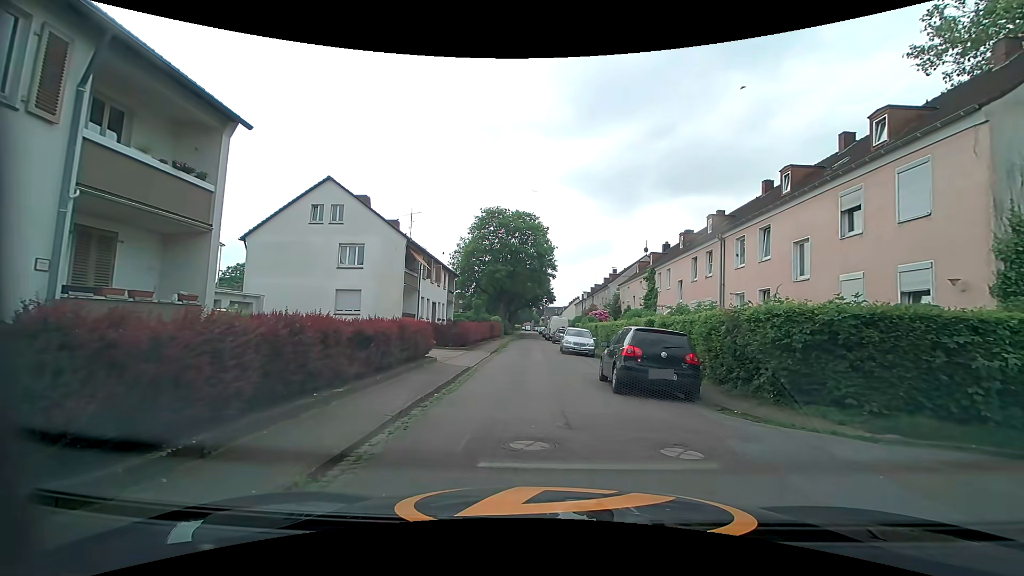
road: residential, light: Day
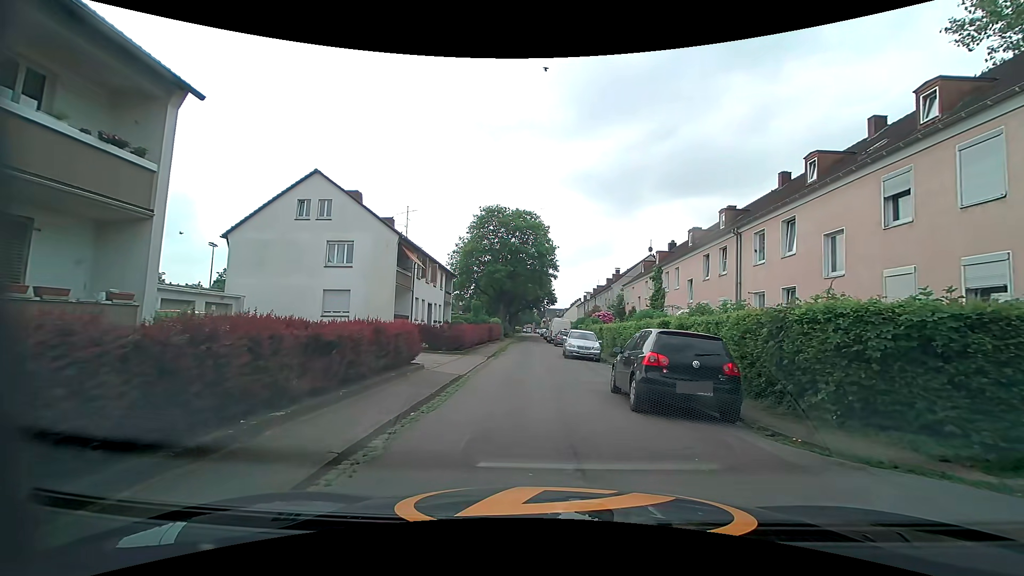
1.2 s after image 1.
(0.0, +2.1) m; -1°
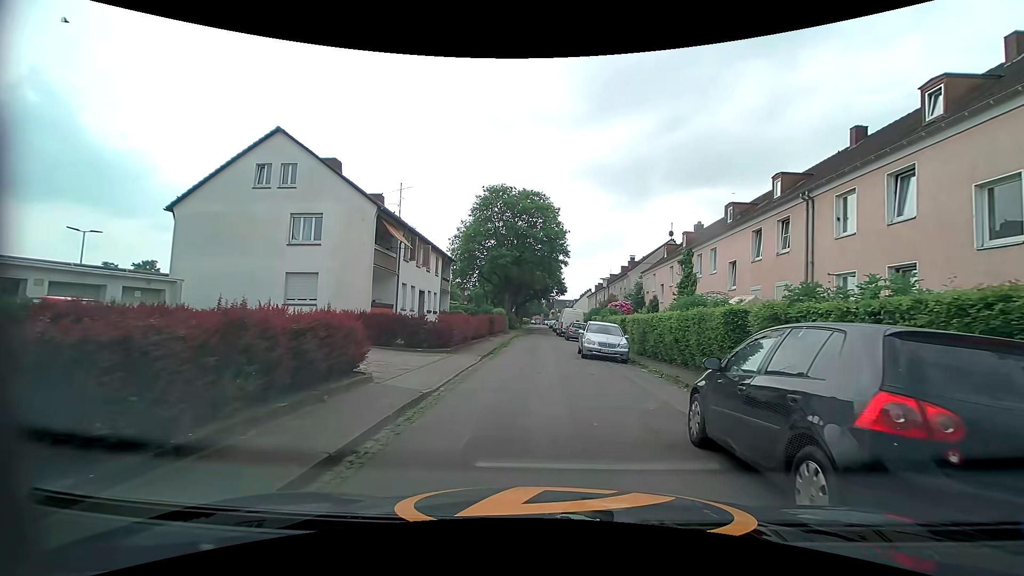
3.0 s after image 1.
(0.0, +5.6) m; -1°
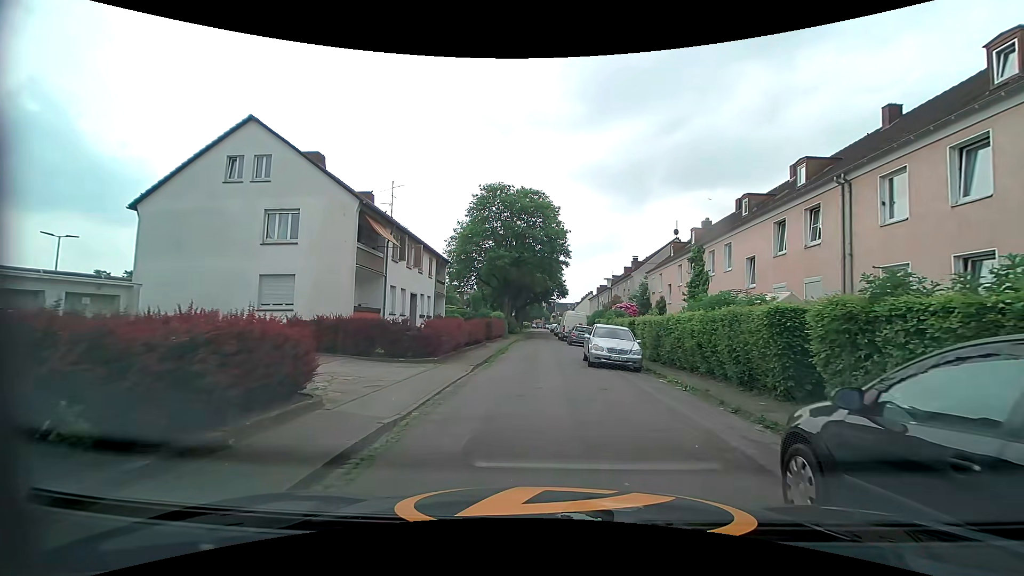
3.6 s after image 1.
(0.0, +2.4) m; +1°
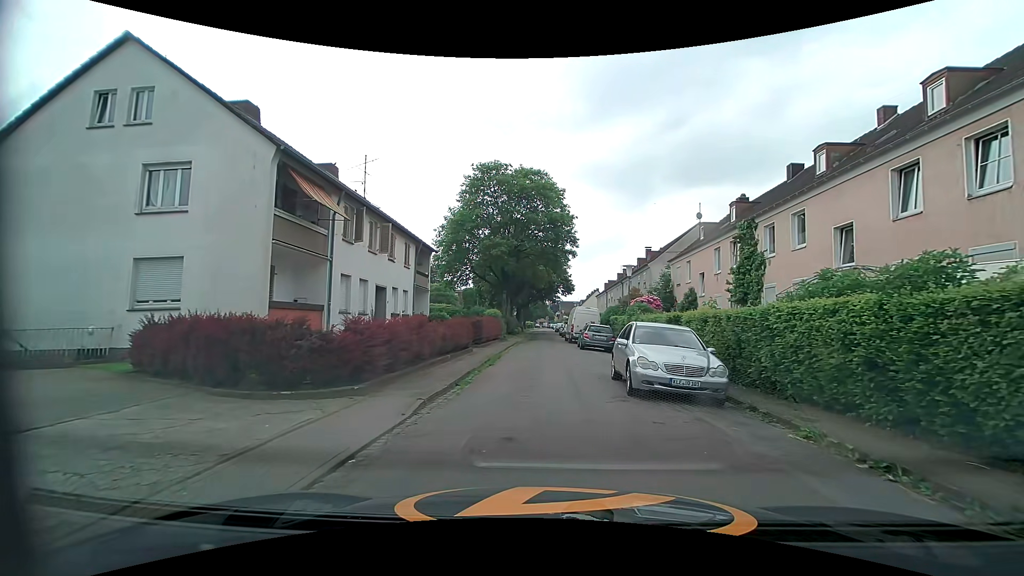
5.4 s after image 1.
(-0.1, +7.1) m; 0°
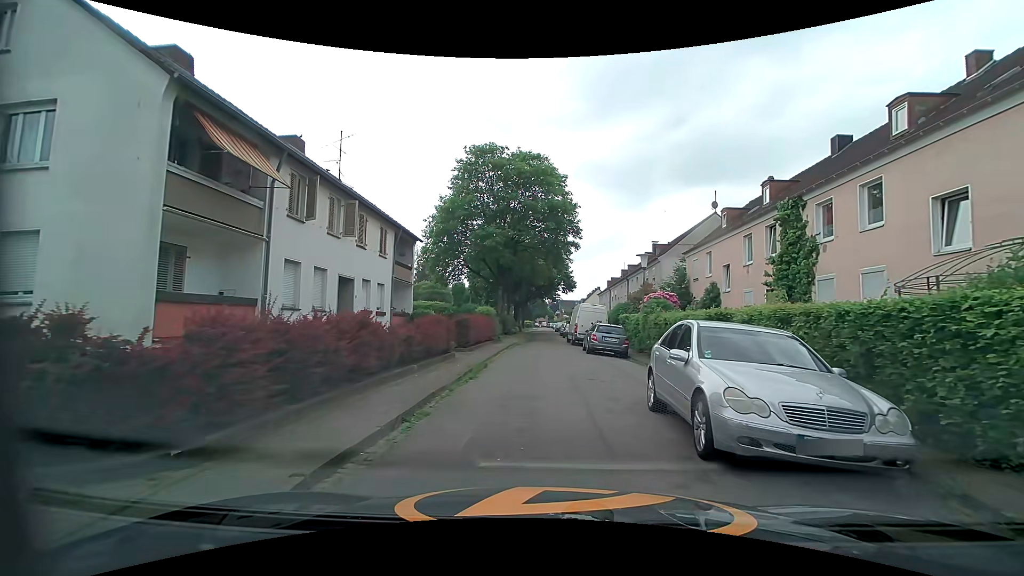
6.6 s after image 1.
(0.0, +4.3) m; -1°
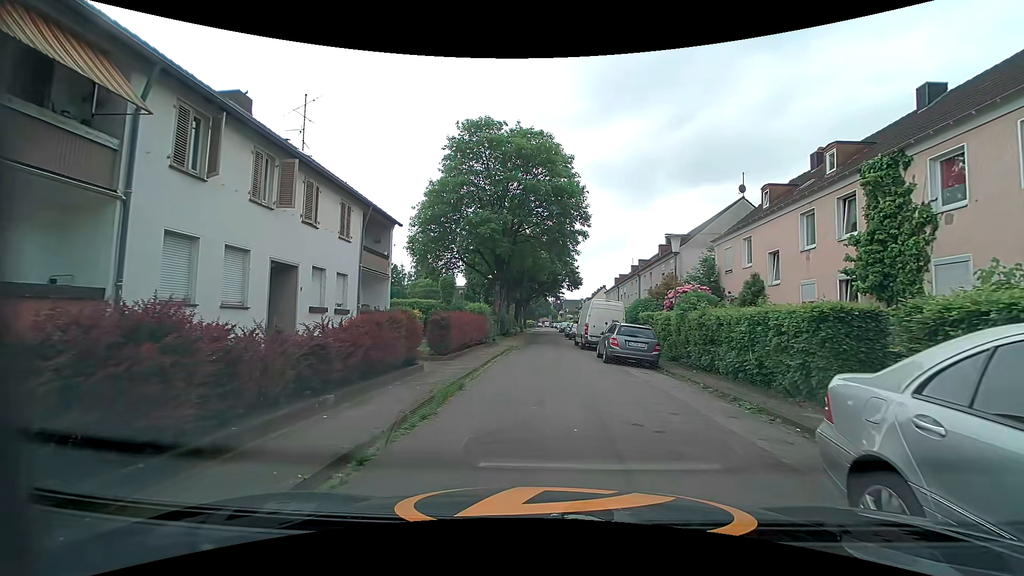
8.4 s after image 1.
(0.0, +5.1) m; 0°
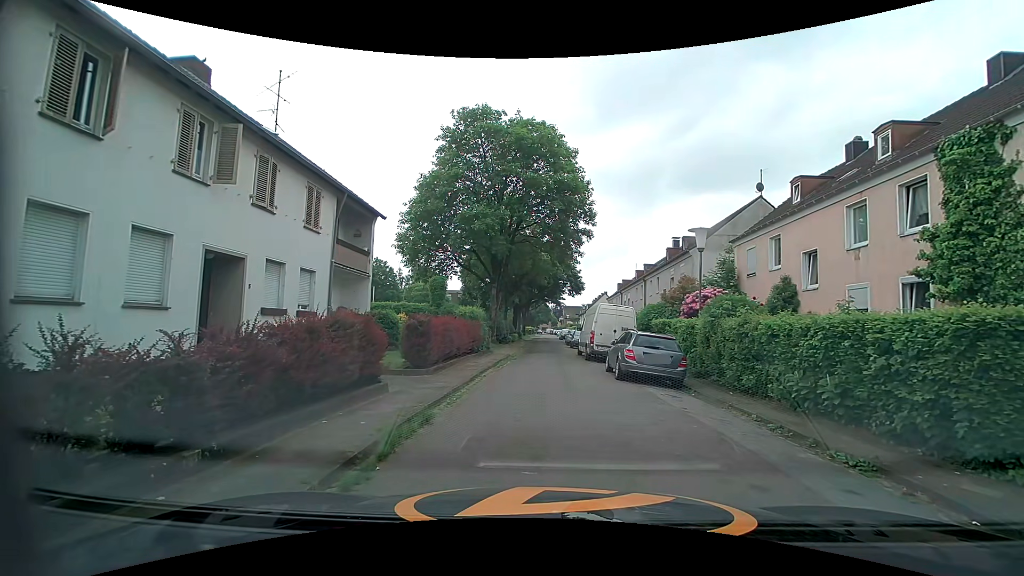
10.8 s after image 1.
(0.0, +2.8) m; +1°
